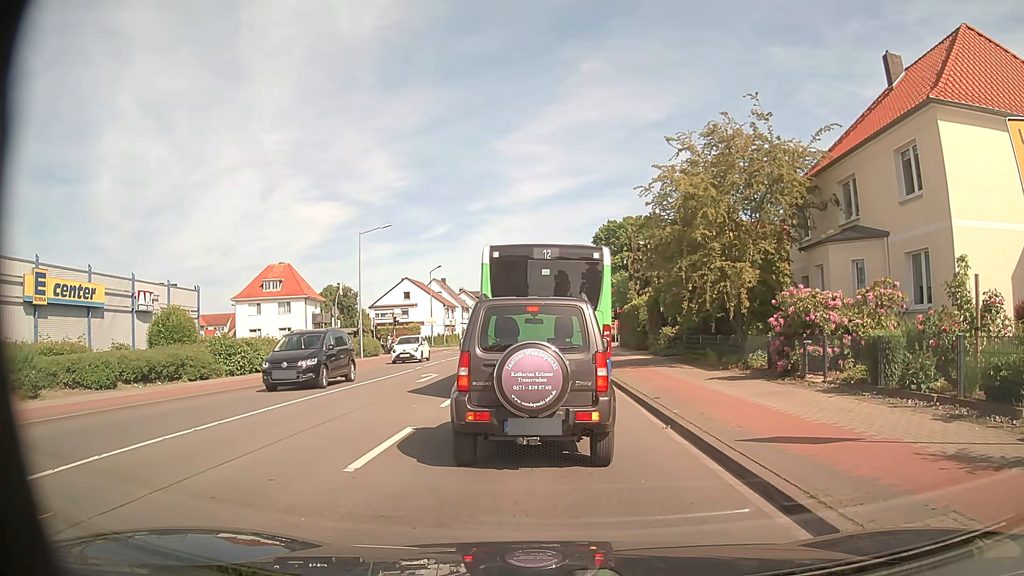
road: secondary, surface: asphalt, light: Day
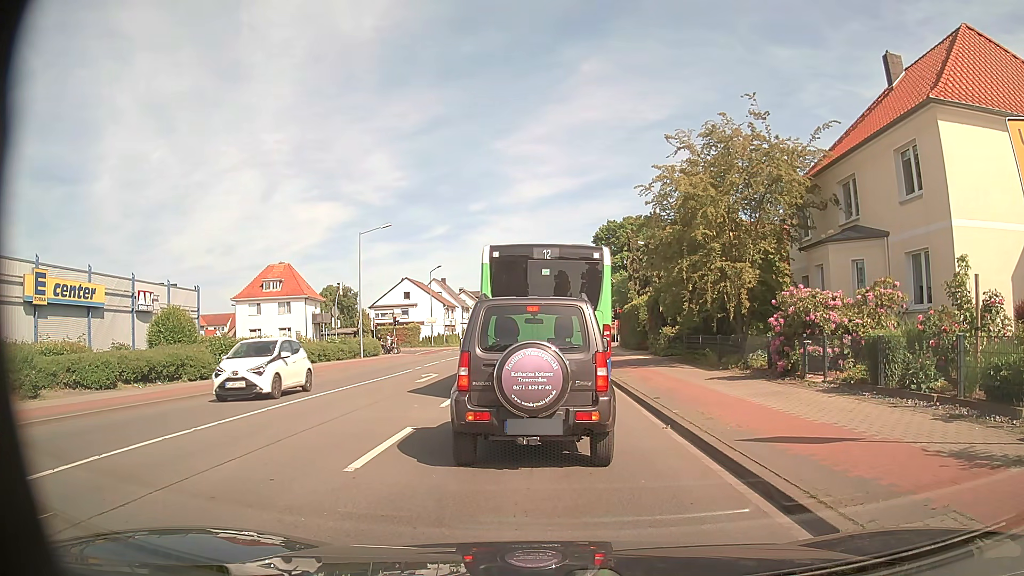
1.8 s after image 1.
(0.0, 0.0) m; 0°
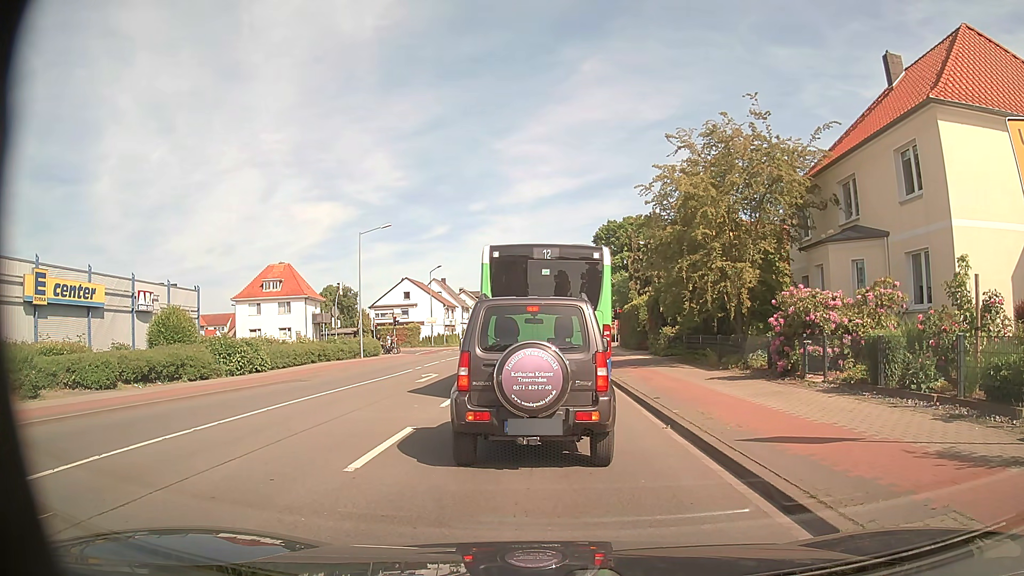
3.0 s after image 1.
(0.0, 0.0) m; 0°
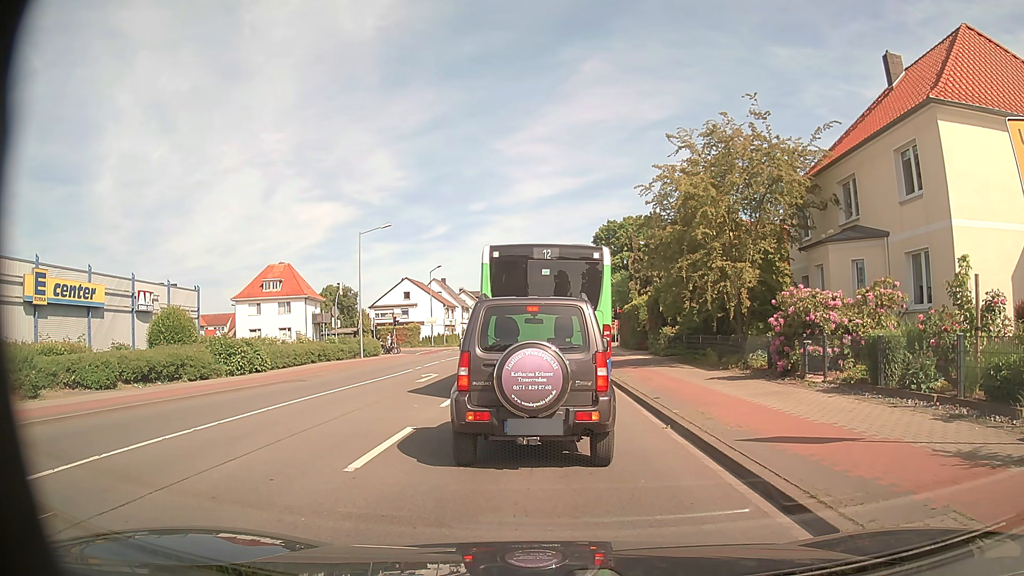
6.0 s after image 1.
(0.0, 0.0) m; 0°
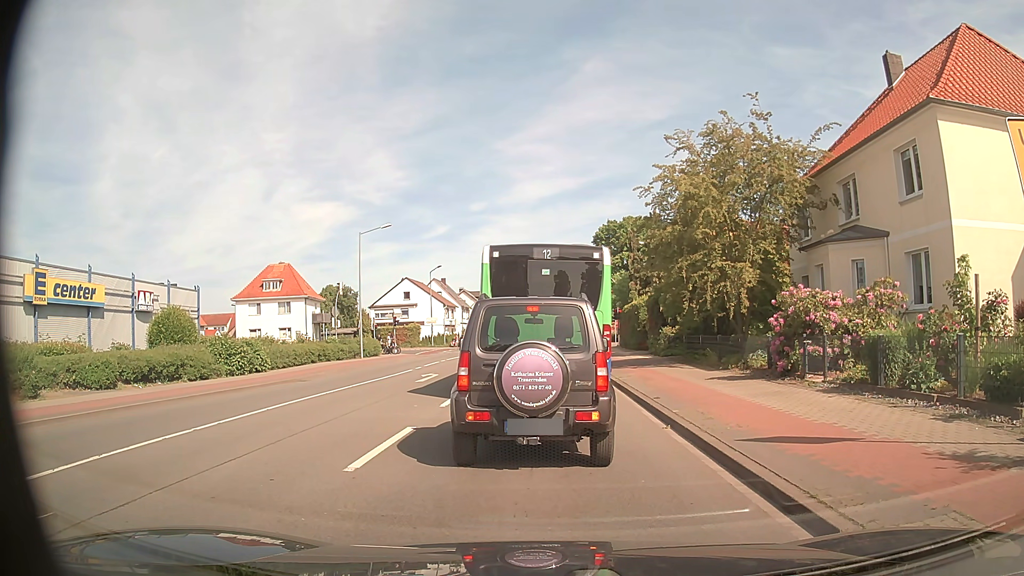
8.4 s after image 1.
(0.0, 0.0) m; 0°
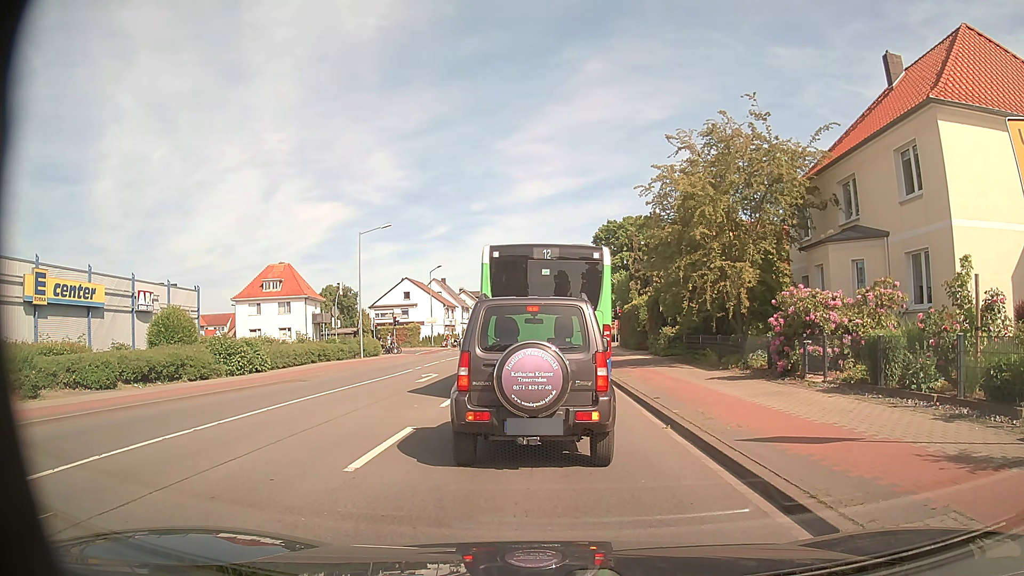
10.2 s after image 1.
(0.0, 0.0) m; 0°
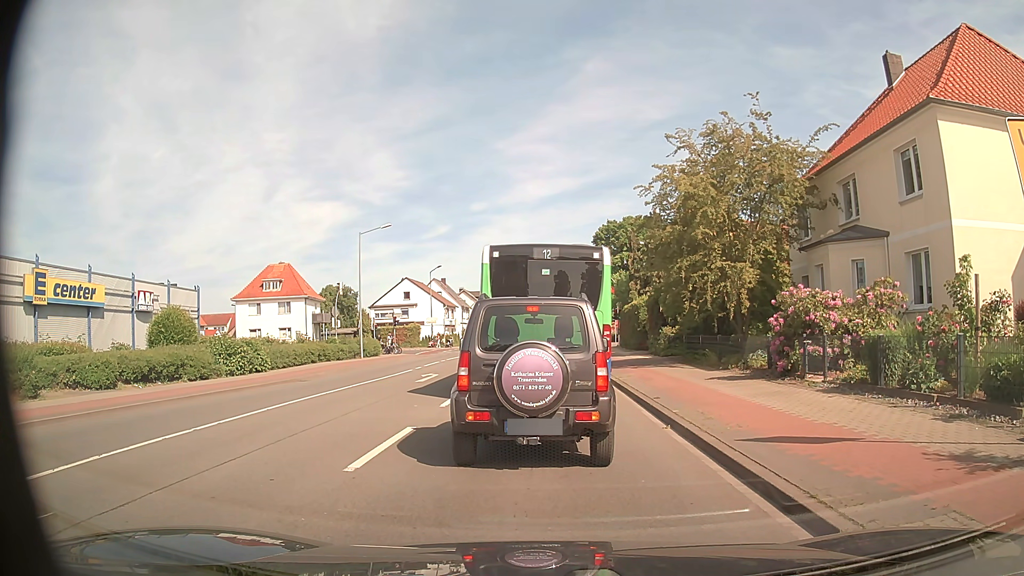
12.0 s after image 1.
(0.0, 0.0) m; 0°
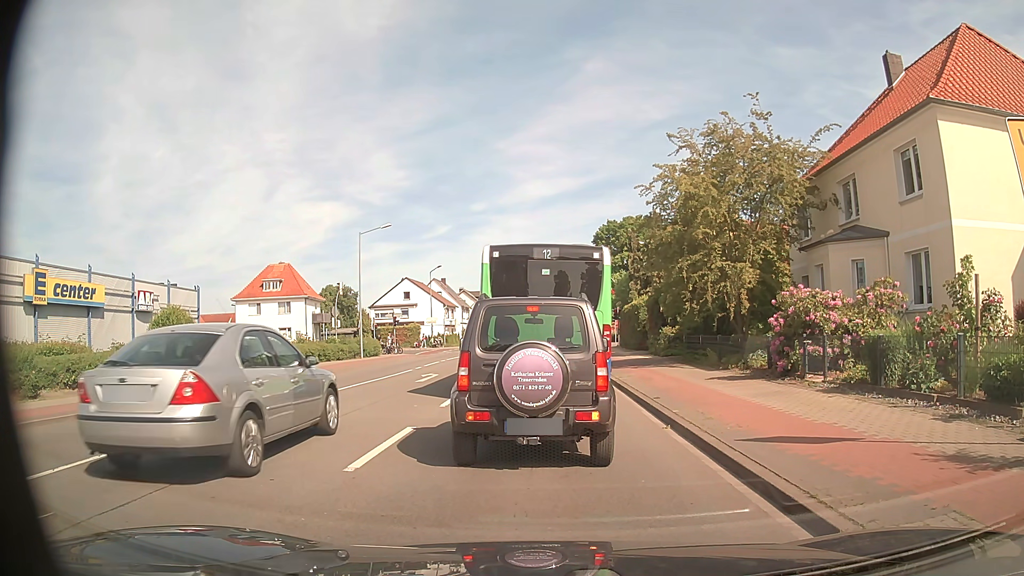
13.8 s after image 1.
(0.0, 0.0) m; 0°
(0, +10) (0, +20) (0, +30) (0, +40) (0, +50) (0, +60) (+1, +70) (+1, +80) (+1, +90) (+1, +100) m
